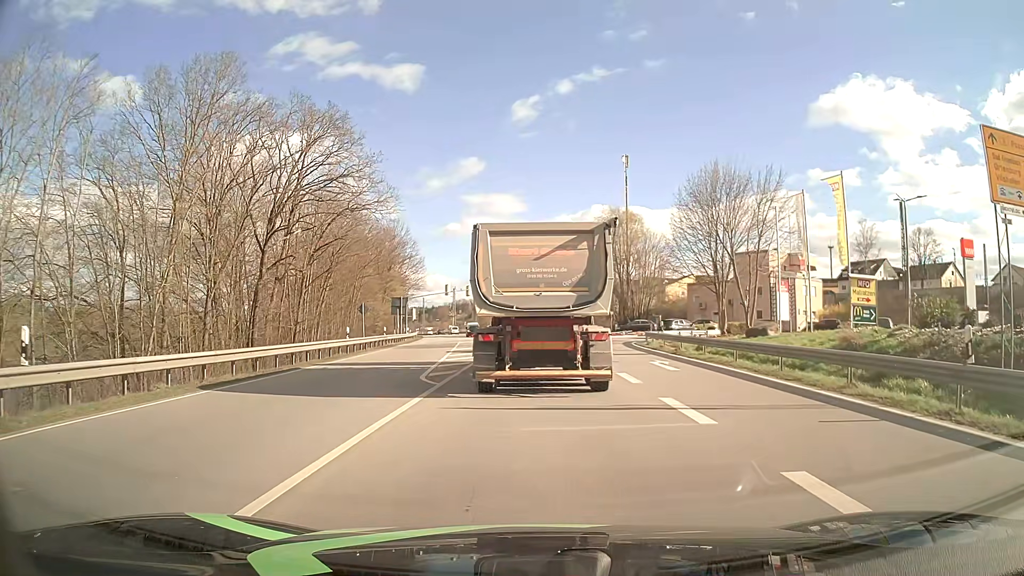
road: primary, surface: asphalt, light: Day
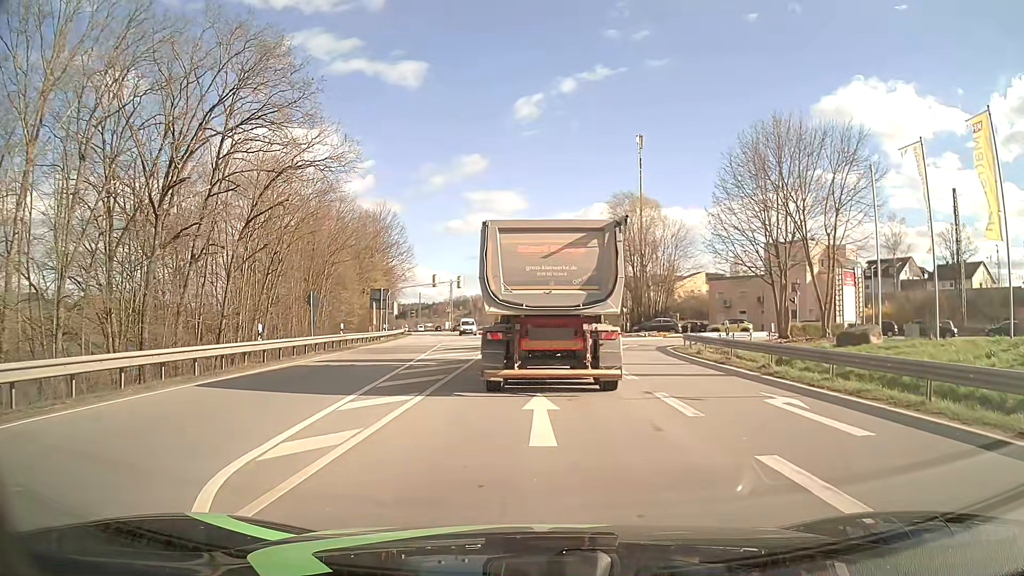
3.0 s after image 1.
(-0.1, +11.1) m; -1°
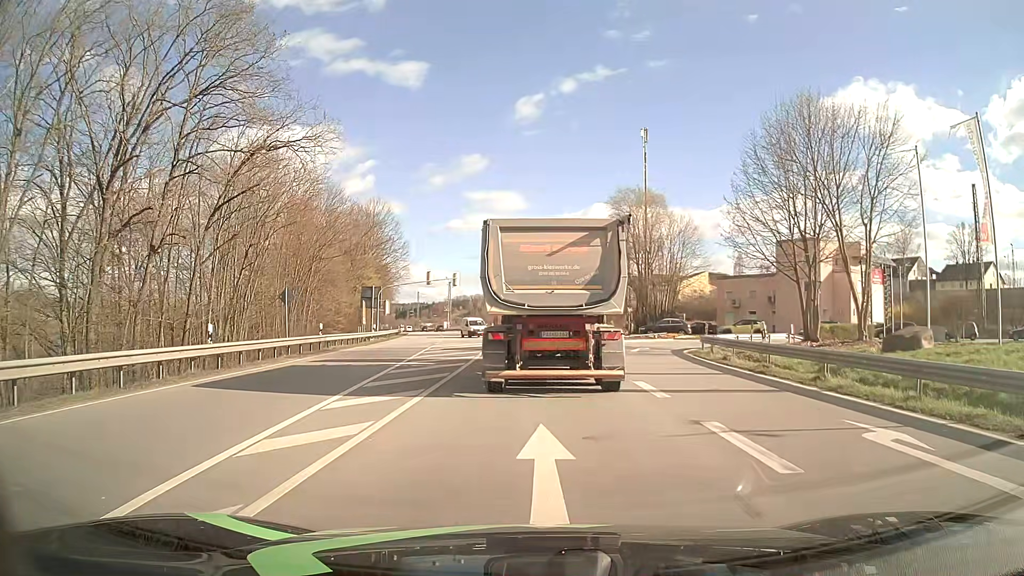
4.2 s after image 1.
(+0.1, +3.6) m; +1°
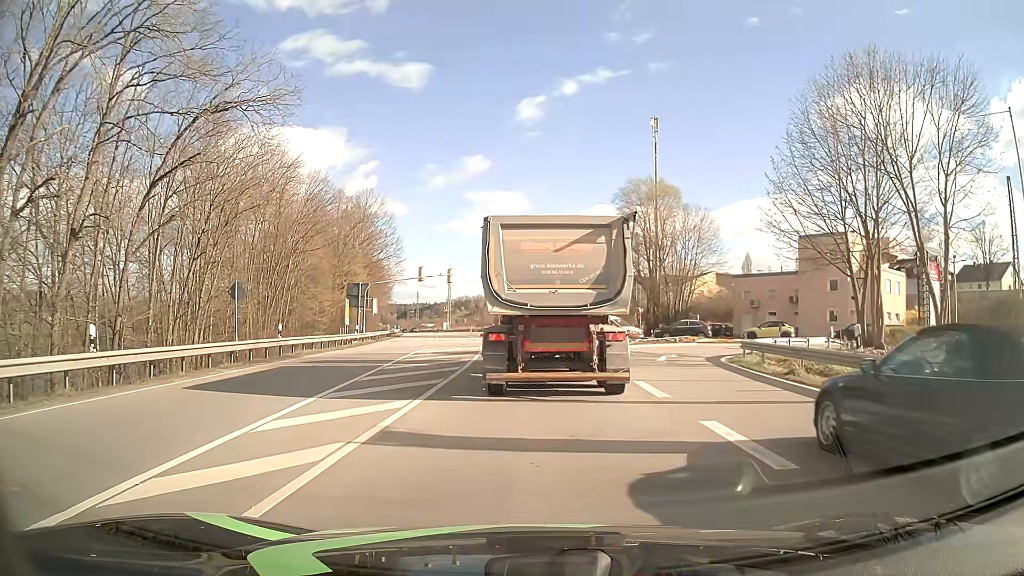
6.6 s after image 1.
(0.0, +5.8) m; +1°
